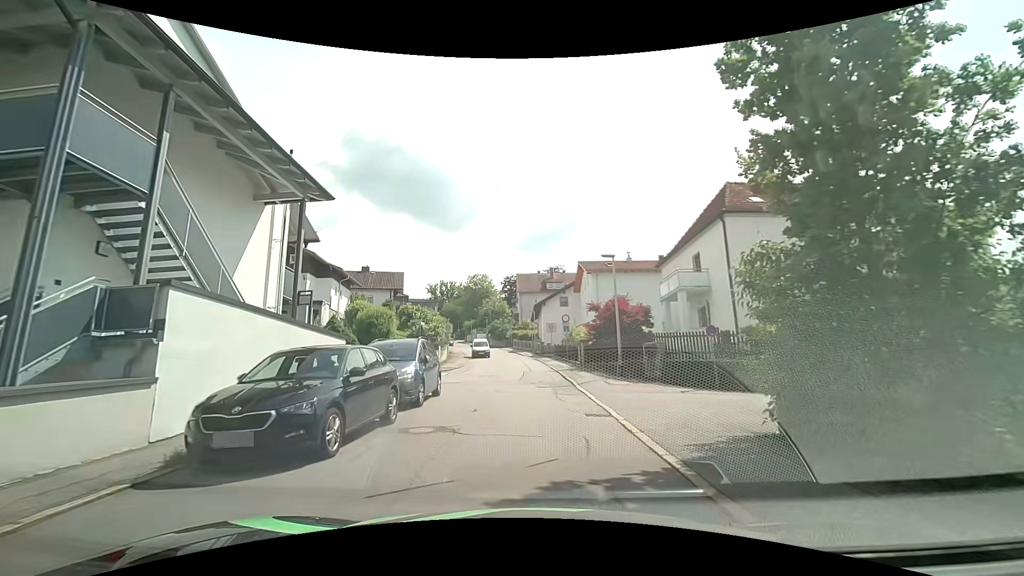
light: Day
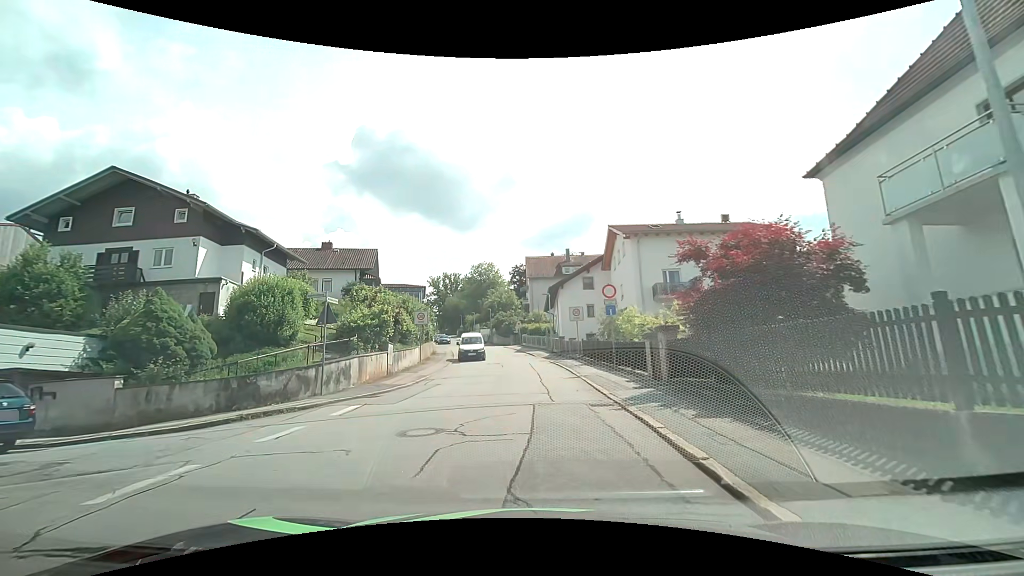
(-0.2, +16.1) m; -2°
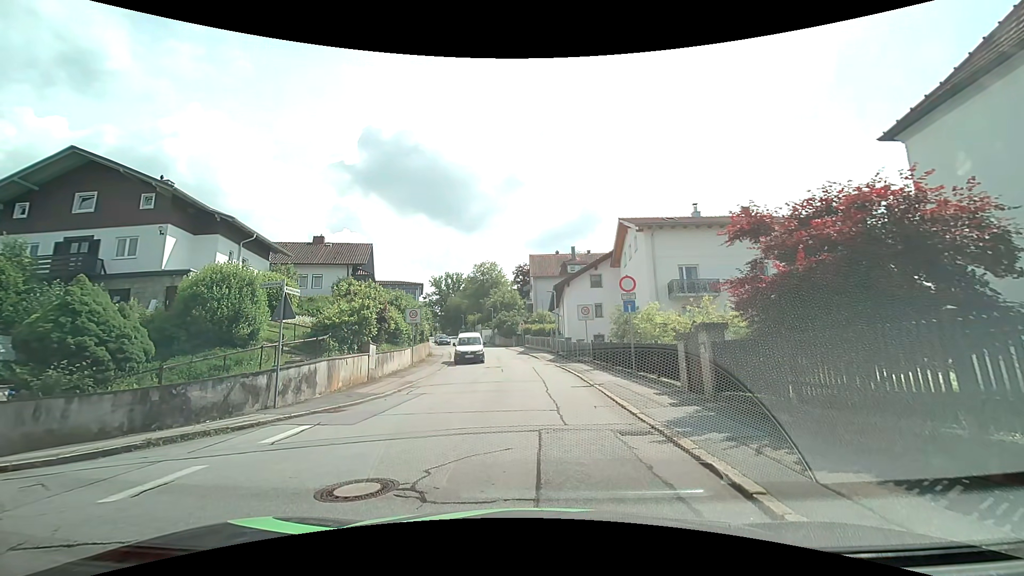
(0.0, +2.7) m; 0°
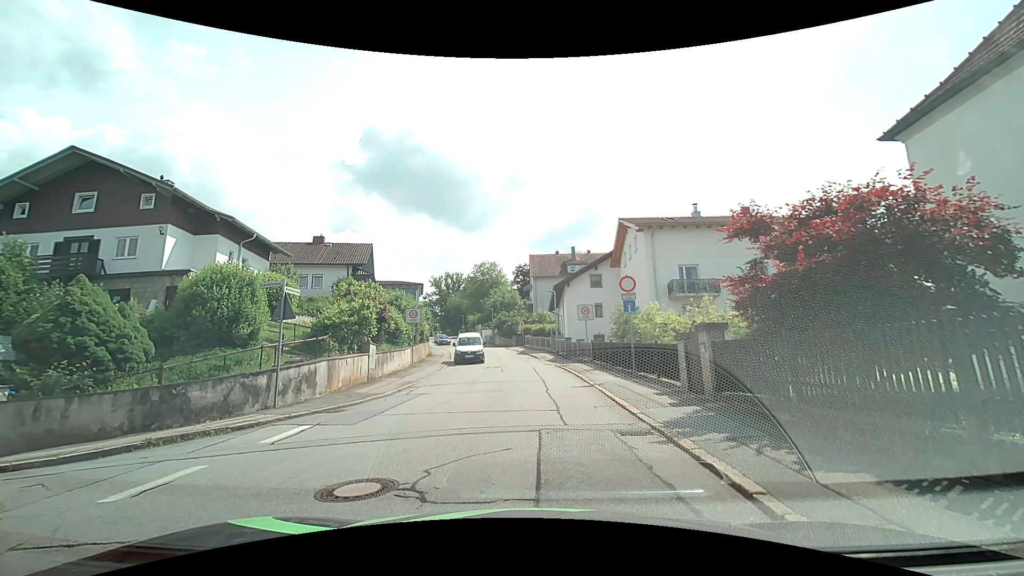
(0.0, 0.0) m; 0°
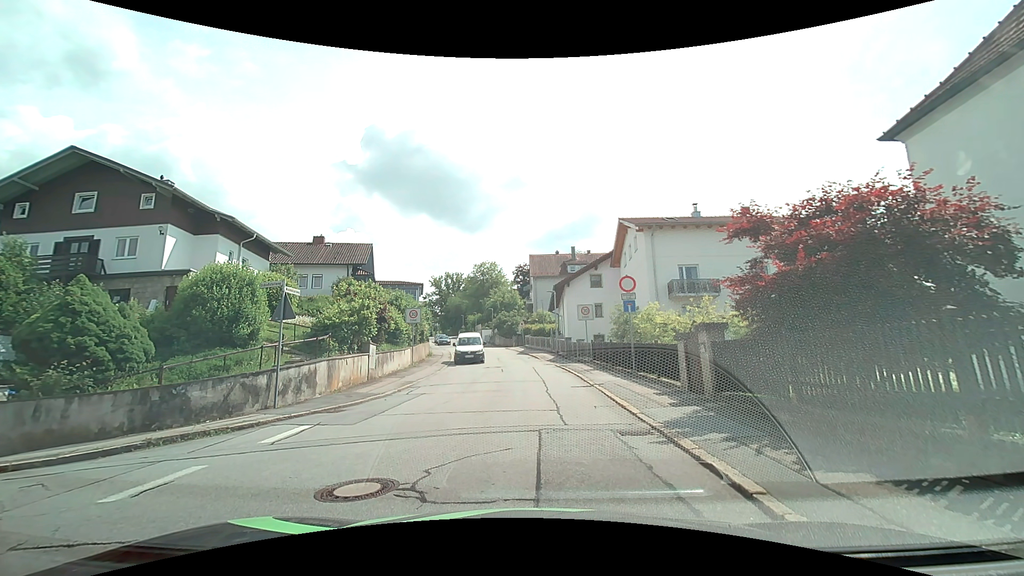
(0.0, 0.0) m; 0°
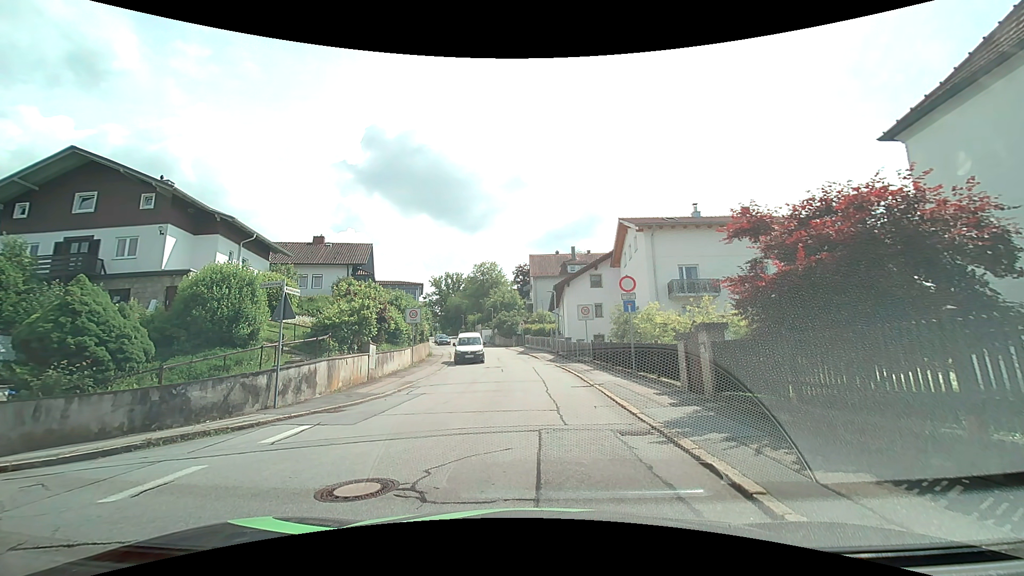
(0.0, 0.0) m; 0°
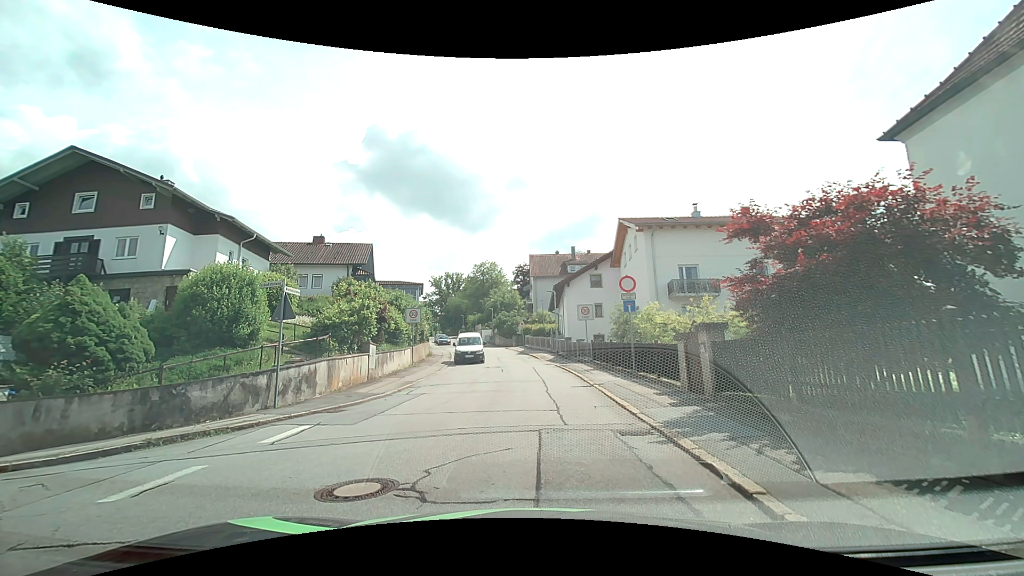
(0.0, 0.0) m; 0°
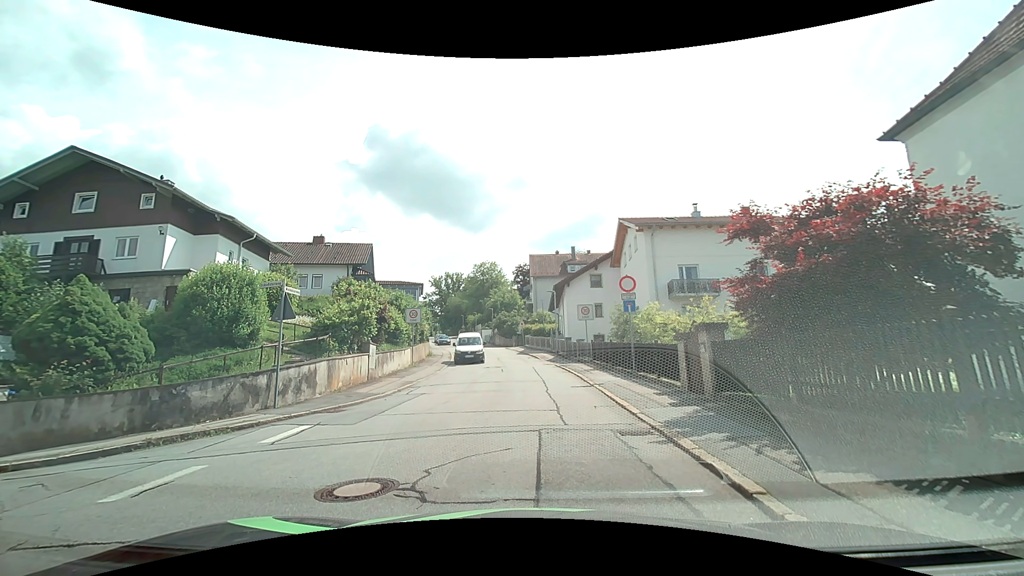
(0.0, 0.0) m; 0°
